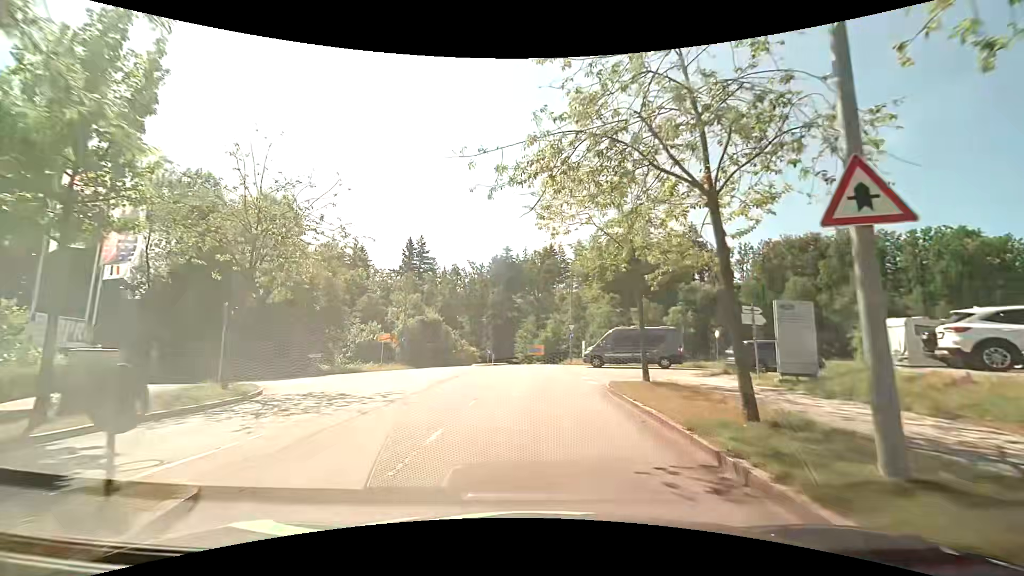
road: residential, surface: asphalt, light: Day
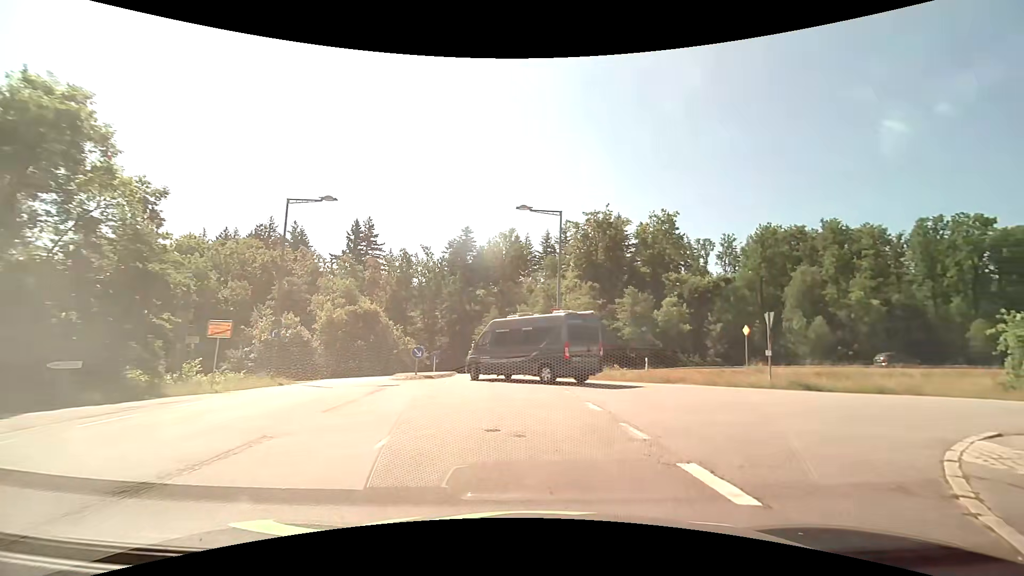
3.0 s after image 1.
(-0.1, +16.4) m; +5°
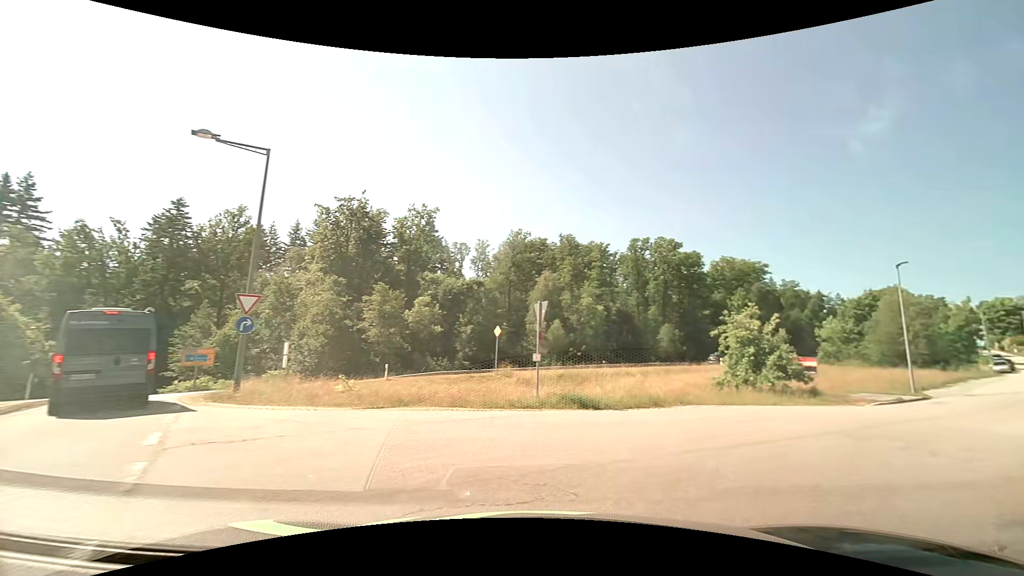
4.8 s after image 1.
(+1.4, +7.4) m; +28°
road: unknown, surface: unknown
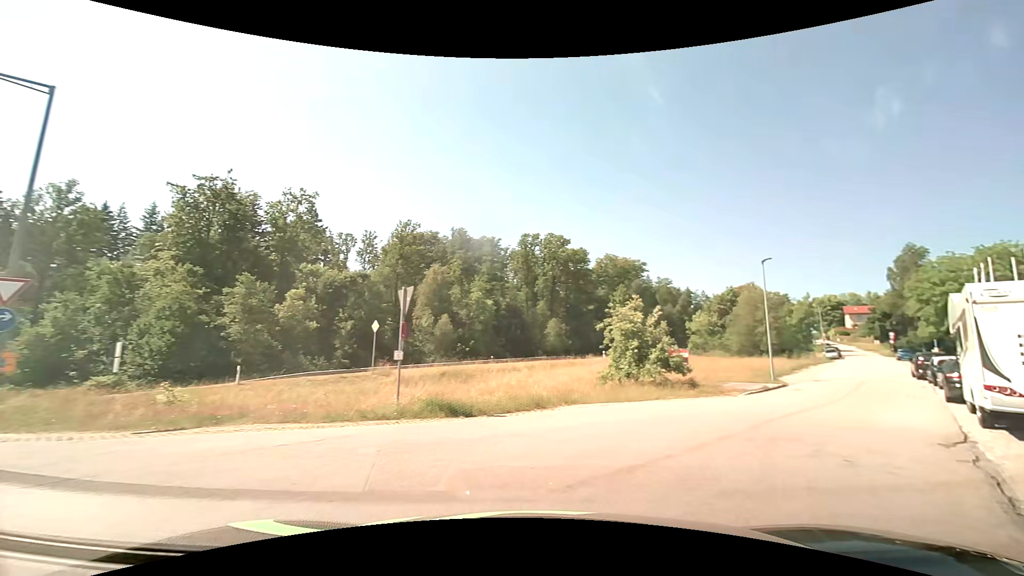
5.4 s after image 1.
(+0.2, +2.3) m; +12°
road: residential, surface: asphalt
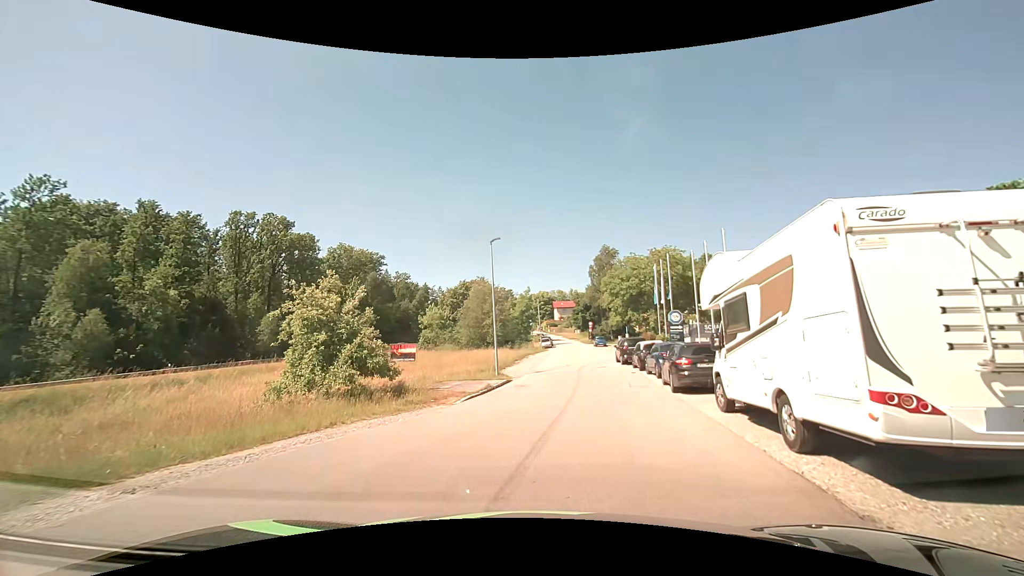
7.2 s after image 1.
(+2.1, +7.1) m; +27°
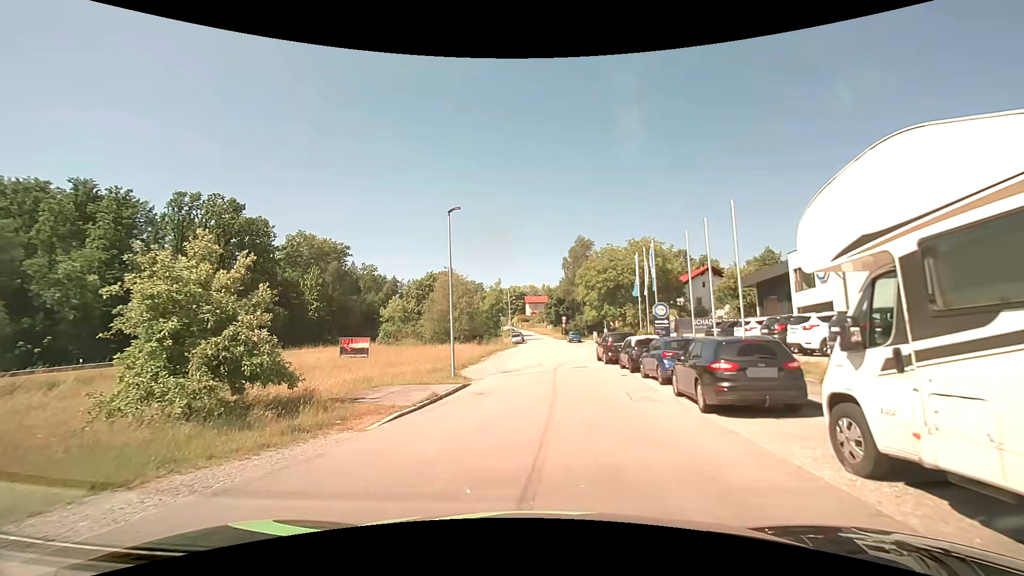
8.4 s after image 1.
(+0.2, +5.5) m; +4°
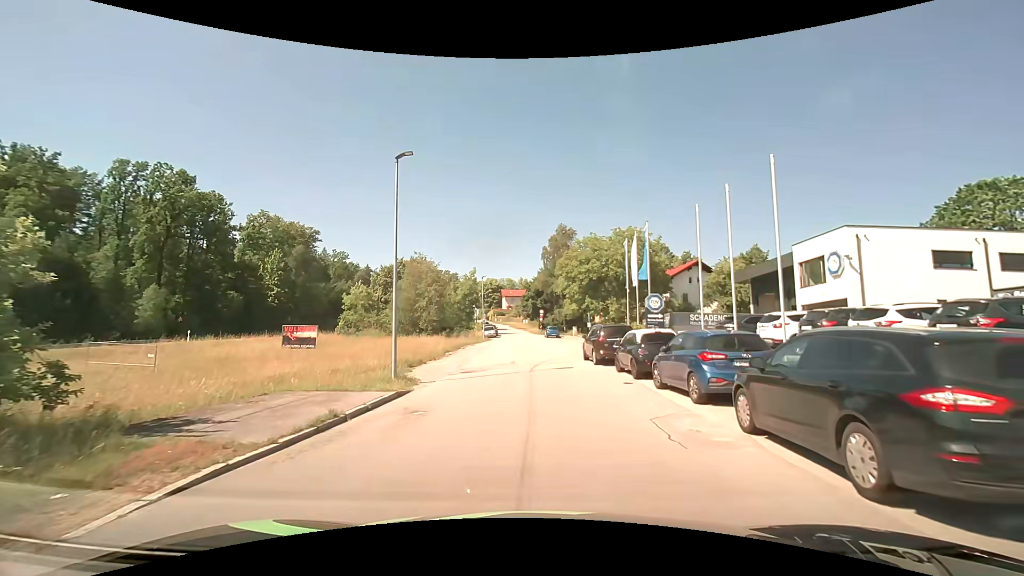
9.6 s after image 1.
(+0.1, +5.8) m; +2°
